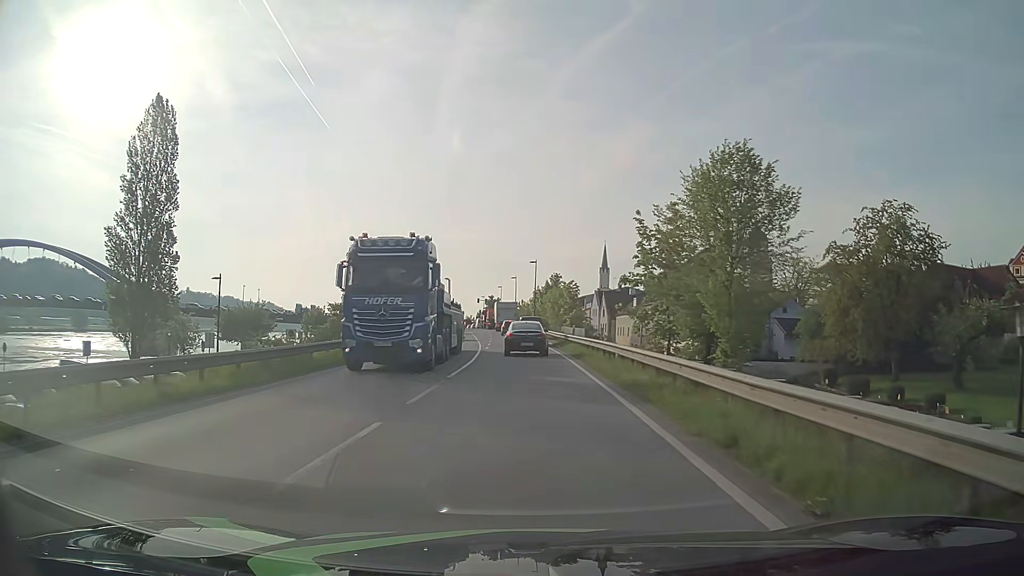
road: primary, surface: asphalt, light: Day
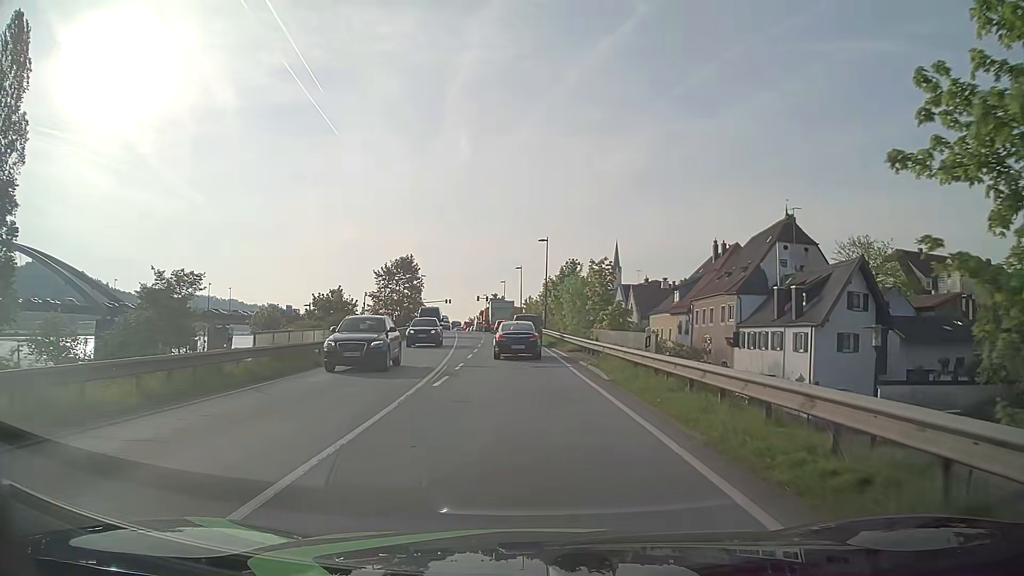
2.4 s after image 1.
(0.0, +22.3) m; 0°
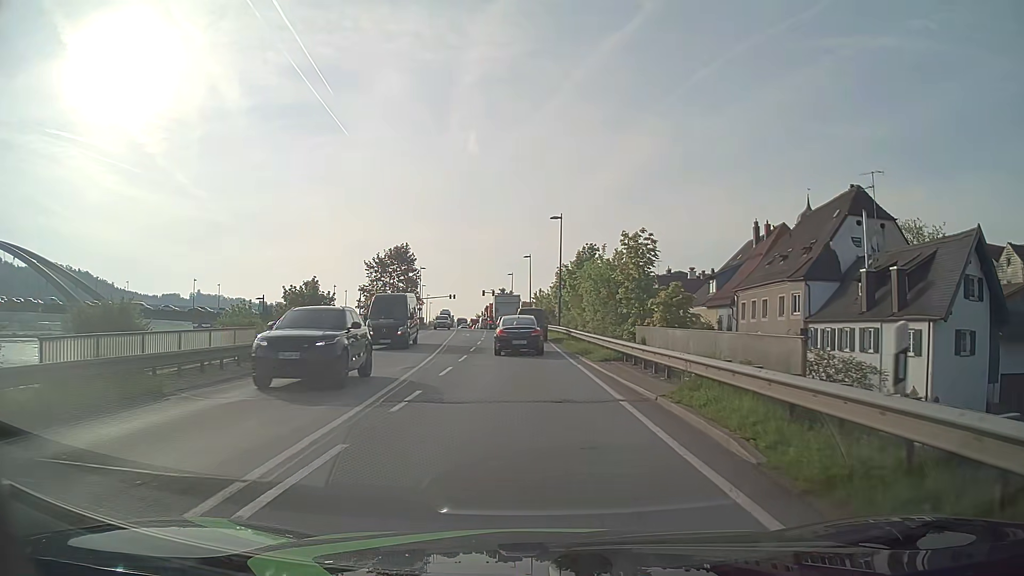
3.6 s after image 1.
(-0.1, +10.7) m; -1°
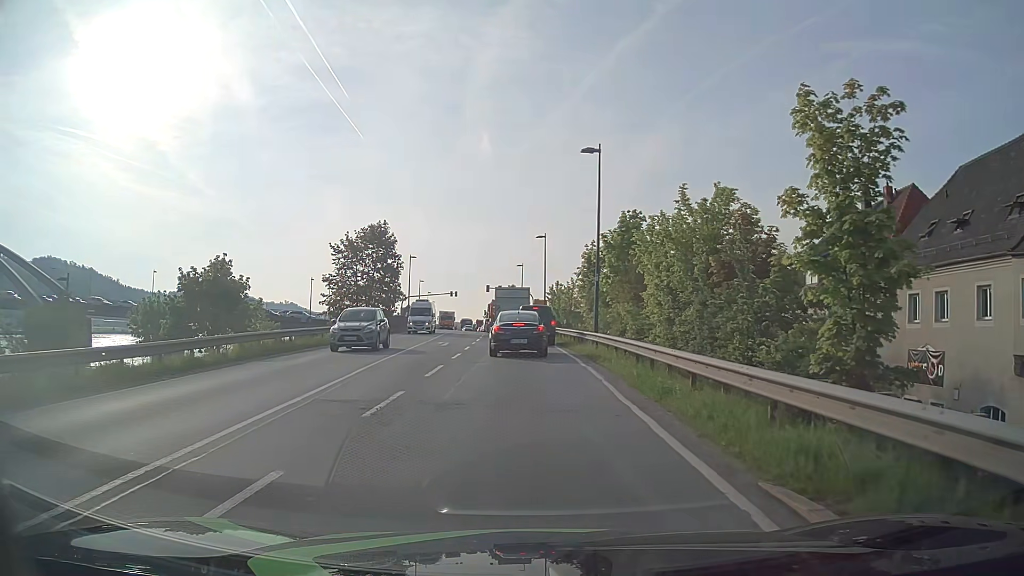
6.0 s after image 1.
(-0.3, +19.6) m; -2°
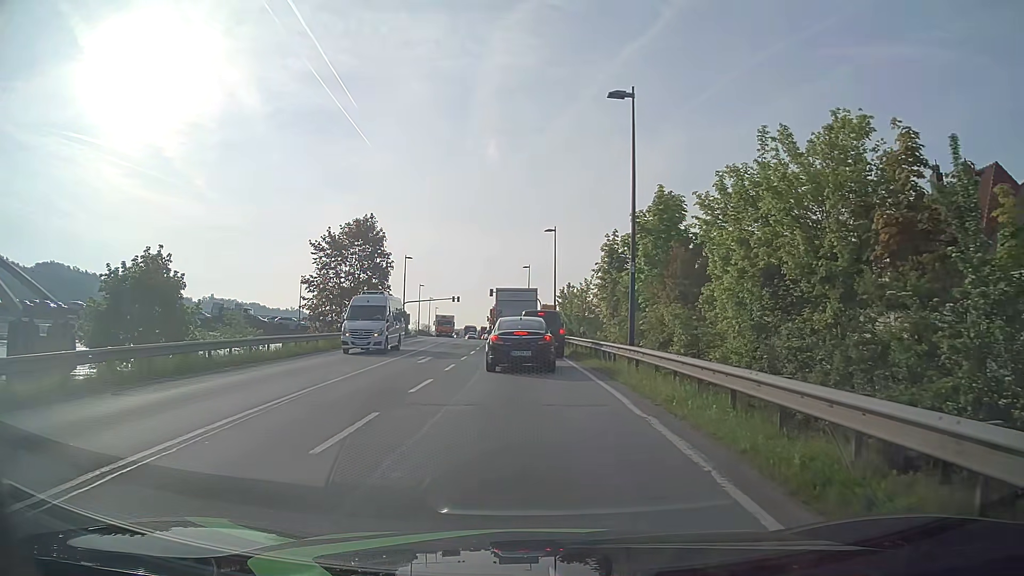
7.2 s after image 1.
(0.0, +8.0) m; -1°
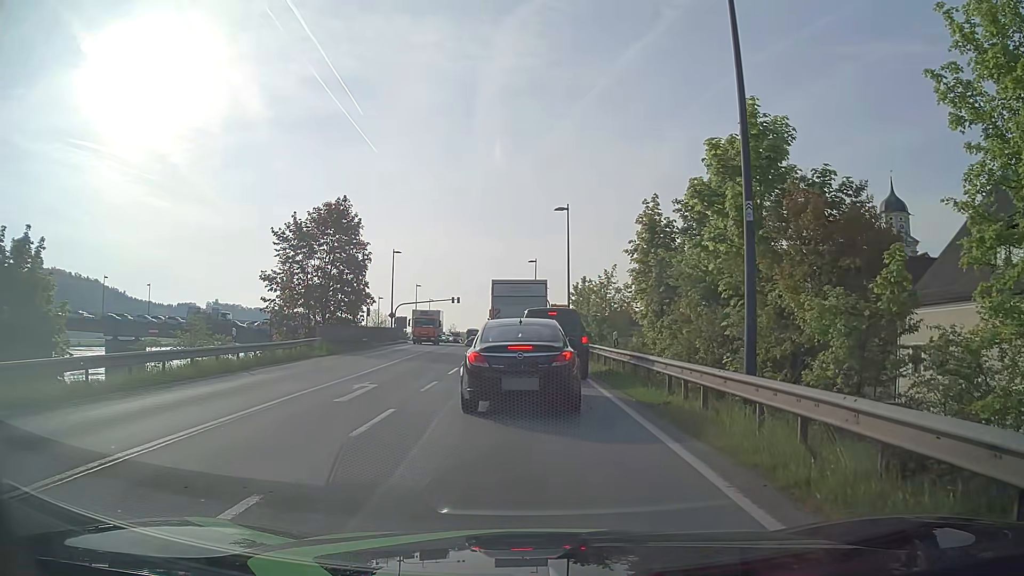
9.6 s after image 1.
(0.0, +10.0) m; -1°
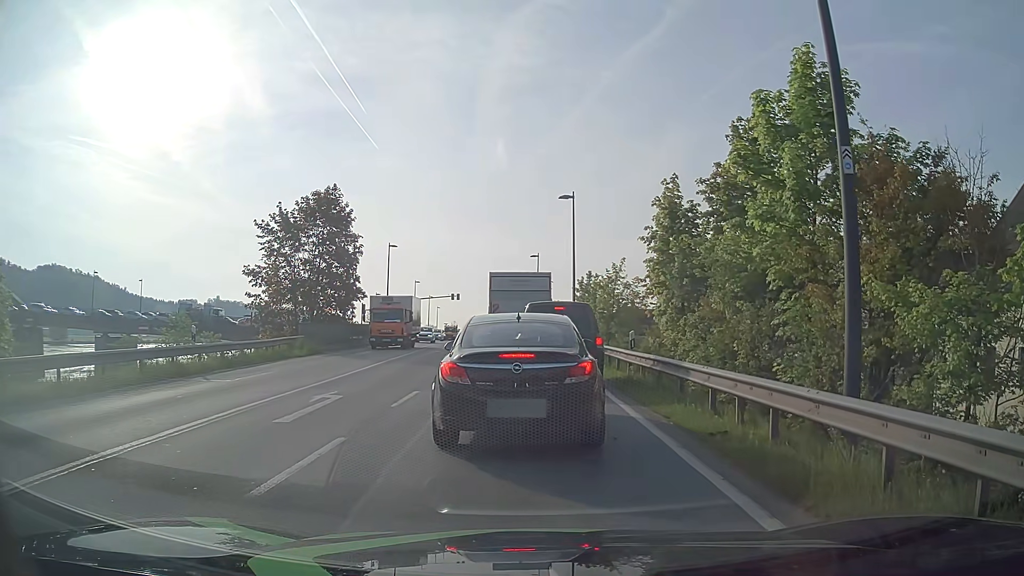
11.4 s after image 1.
(0.0, +3.0) m; +1°
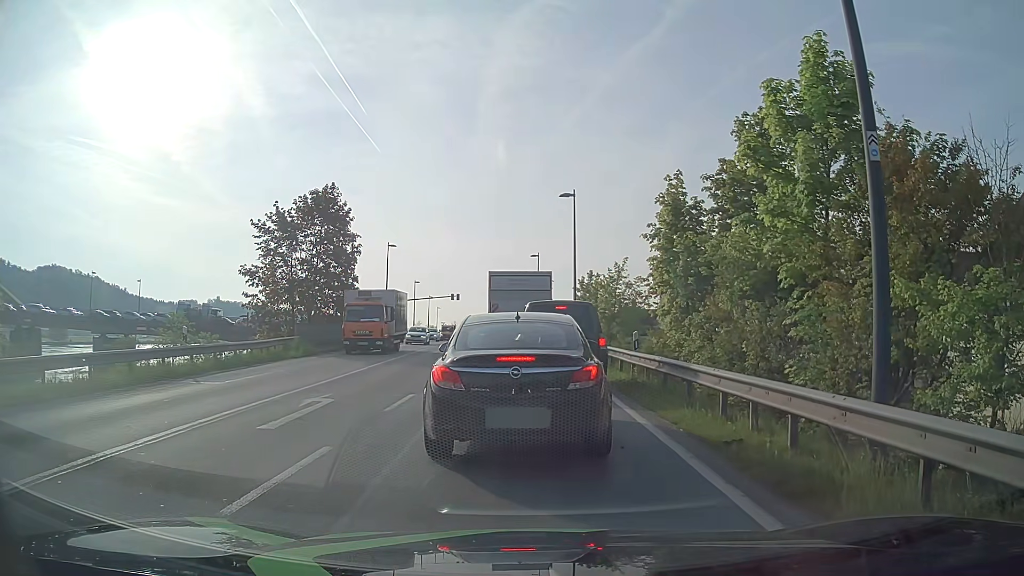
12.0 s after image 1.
(0.0, +0.6) m; 0°
(0, +10) (0, +20) (-1, +30) (-2, +40) (-2, +50) (-3, +60) (-4, +70) (-5, +80) (-6, +90) (-6, +100) m
